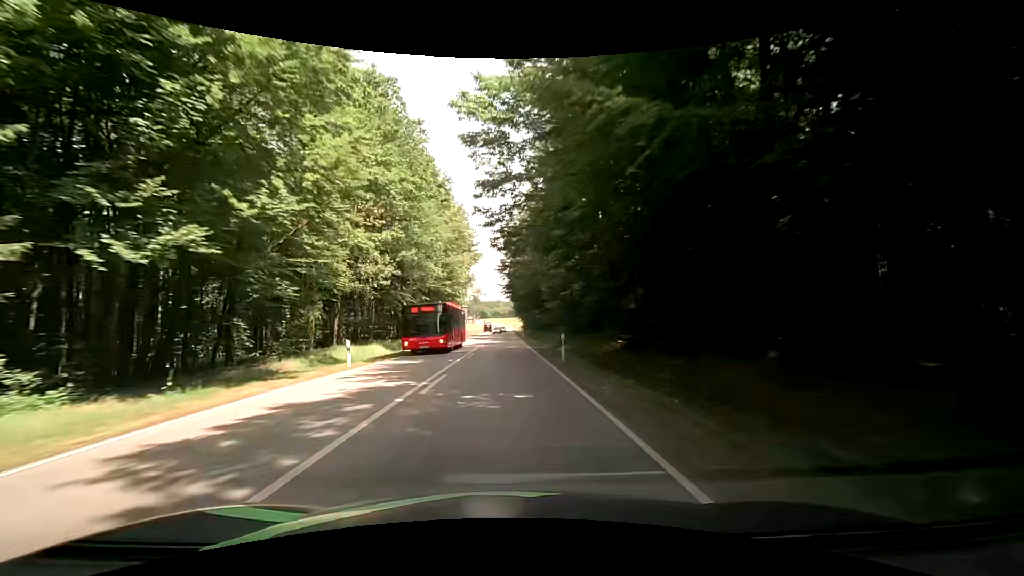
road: secondary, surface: asphalt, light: Day
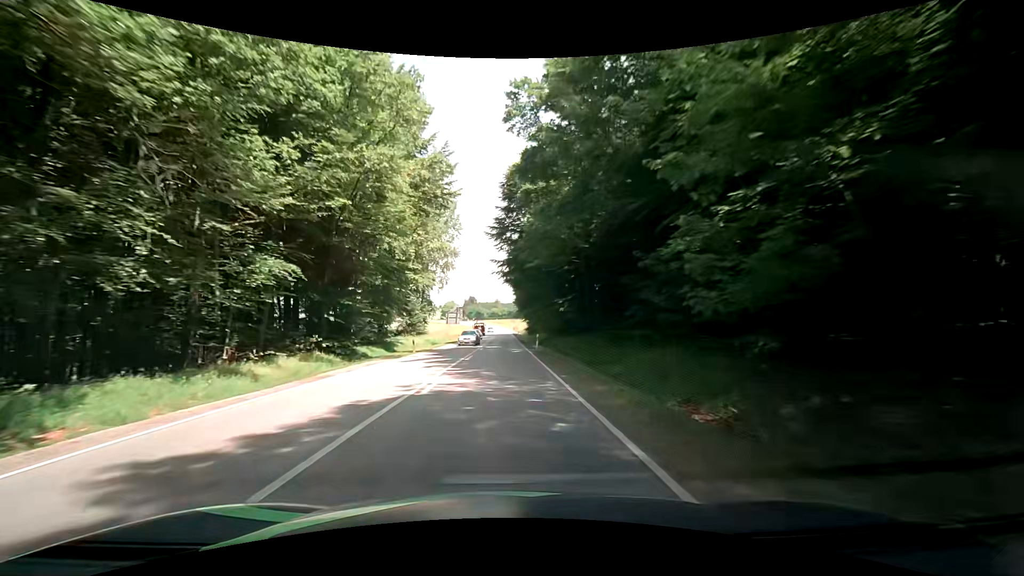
(-0.2, +35.2) m; -1°
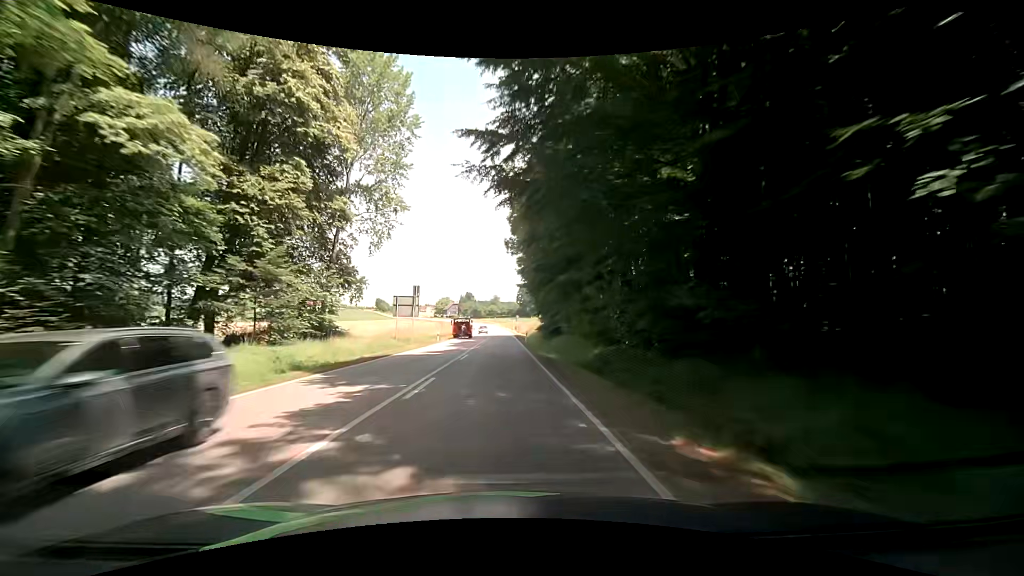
(+0.3, +37.2) m; +1°
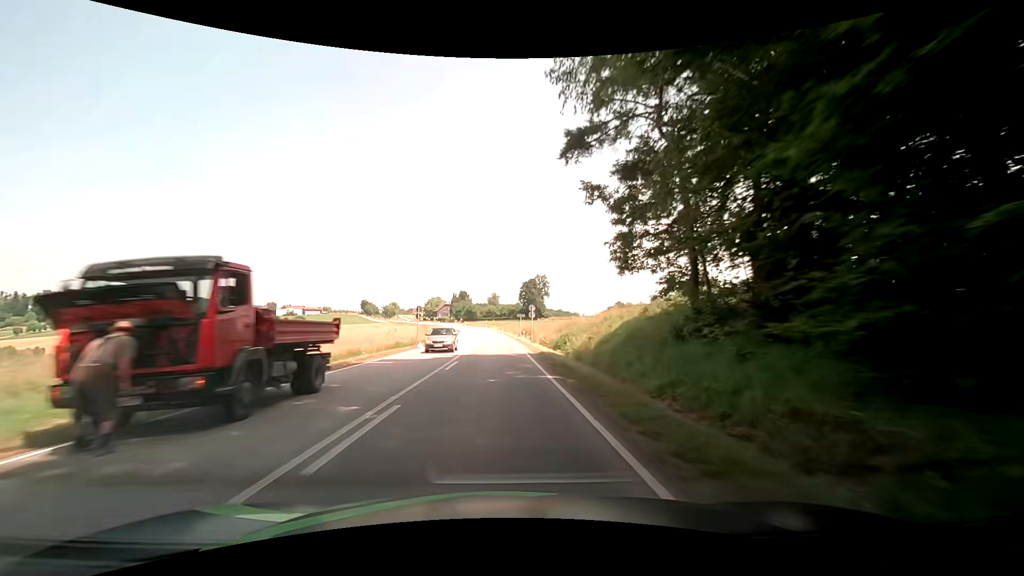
(-0.8, +53.0) m; -1°
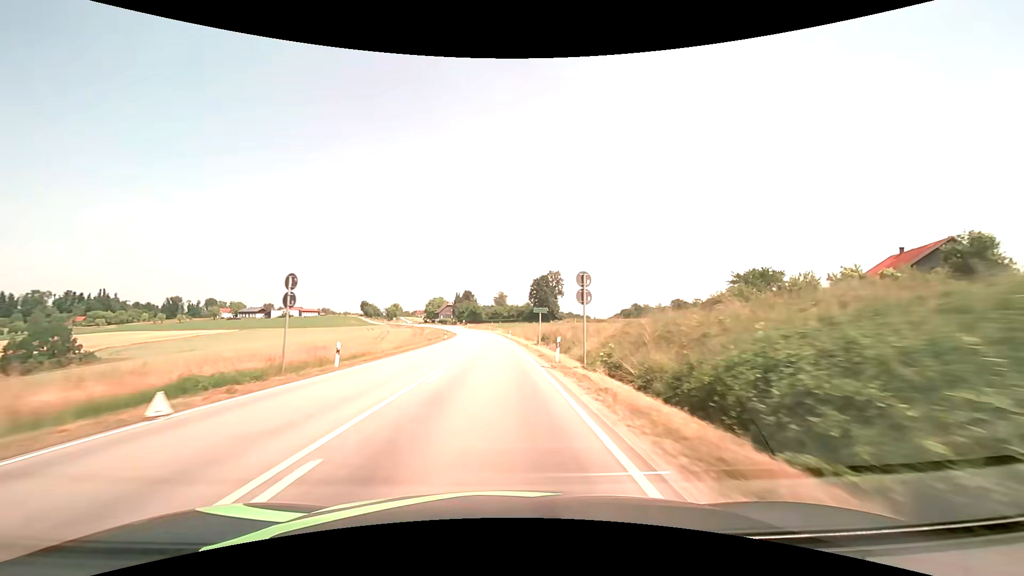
(-0.1, +27.6) m; -1°
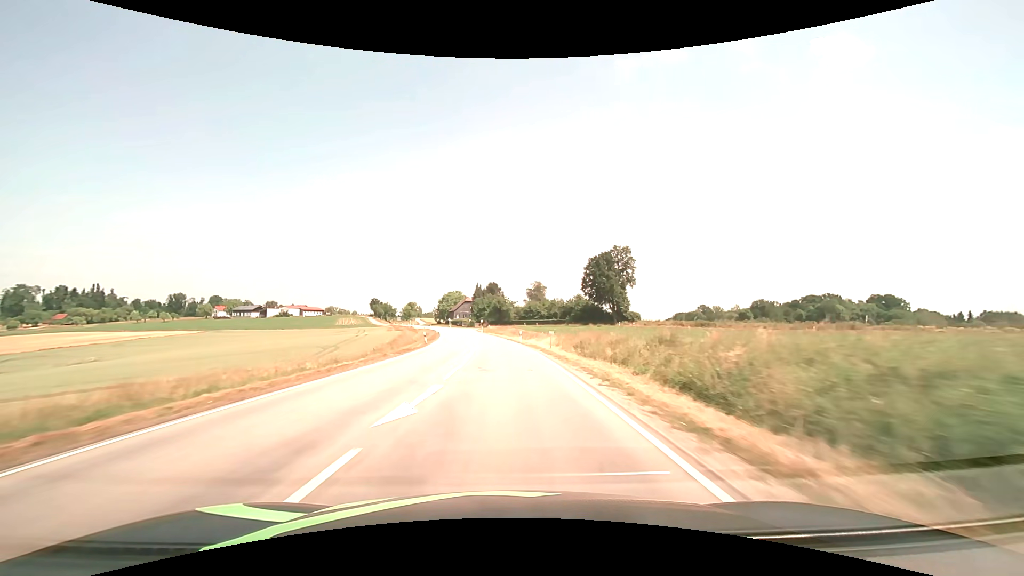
(-2.4, +71.7) m; -4°
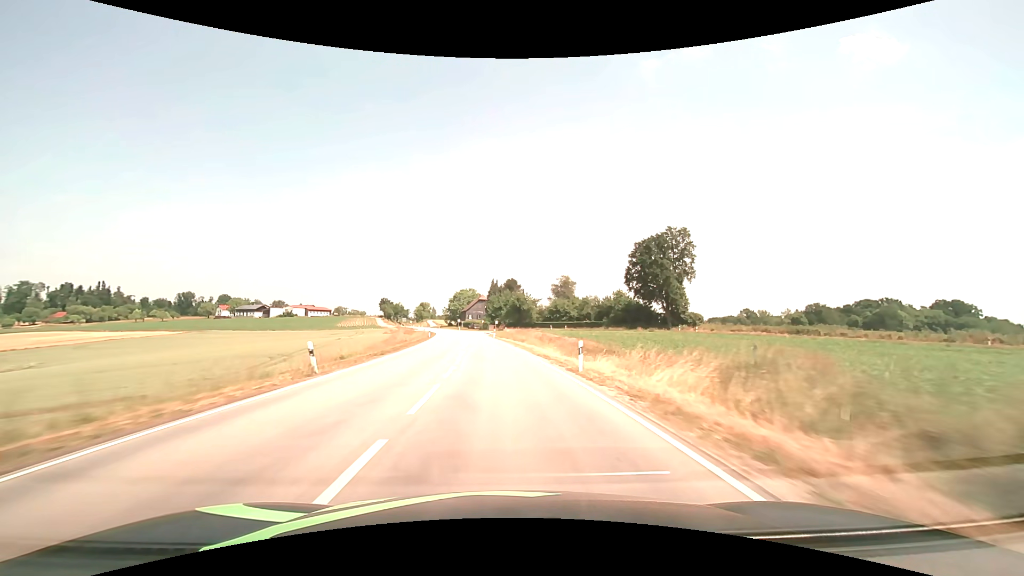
(-0.5, +29.7) m; -2°
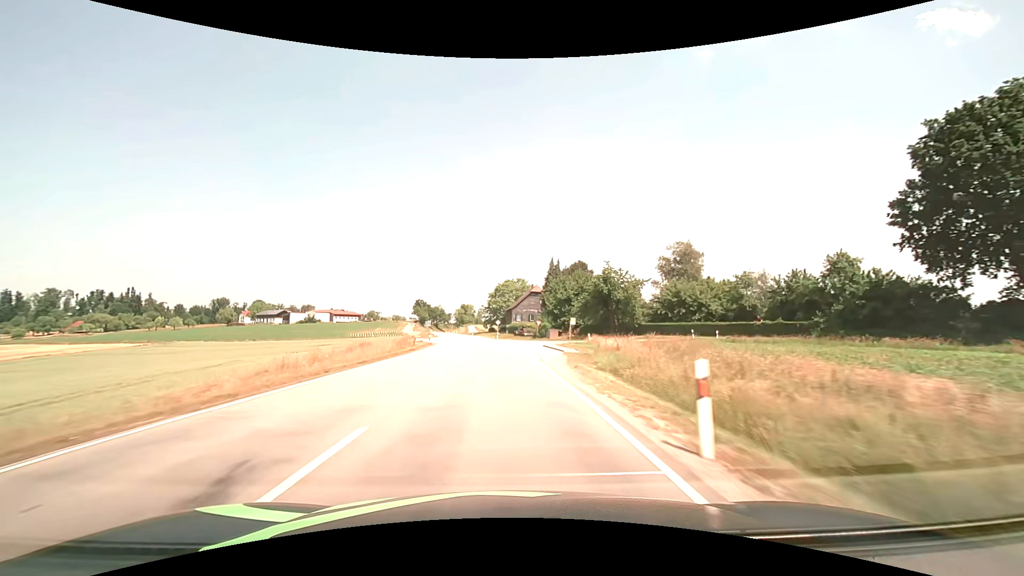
(-3.4, +61.0) m; -6°
